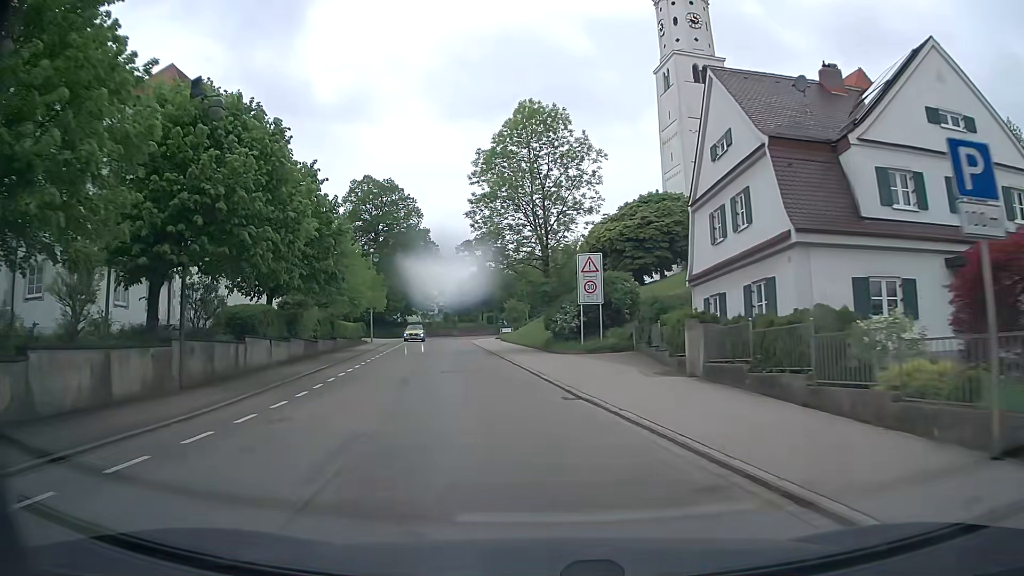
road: tertiary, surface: asphalt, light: Day
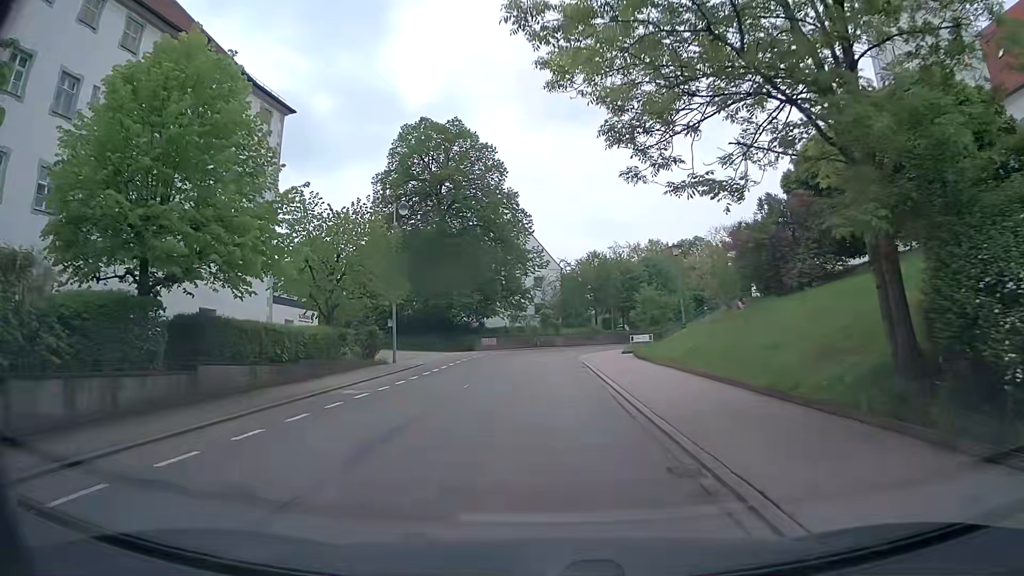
(-2.8, +25.8) m; -11°
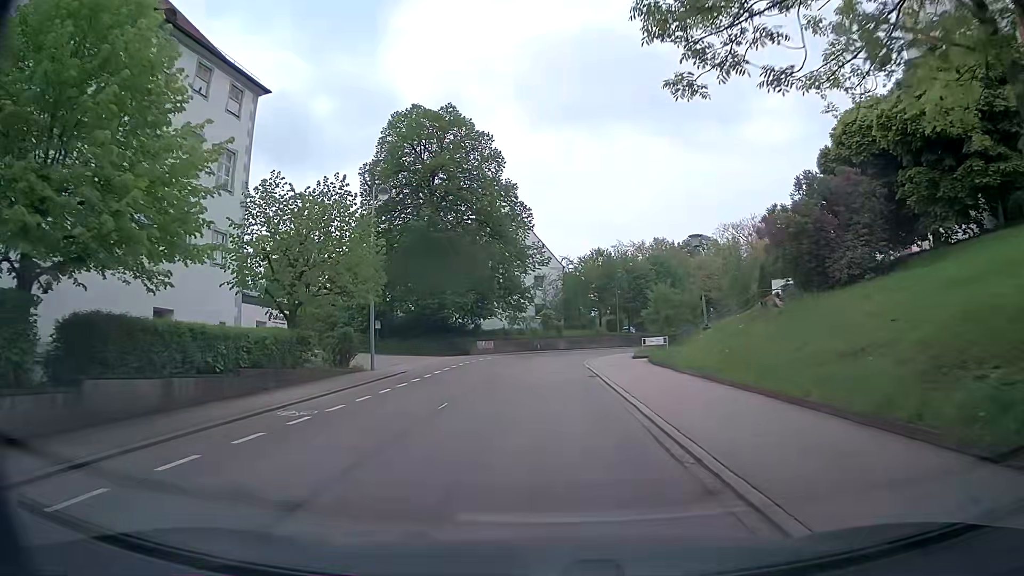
(+0.1, +4.2) m; +1°
(0, +10) (0, +20) (0, +30) (+1, +40) (+4, +50) (+9, +58) (+16, +65) (+24, +71) (+32, +77) (+40, +84) m
